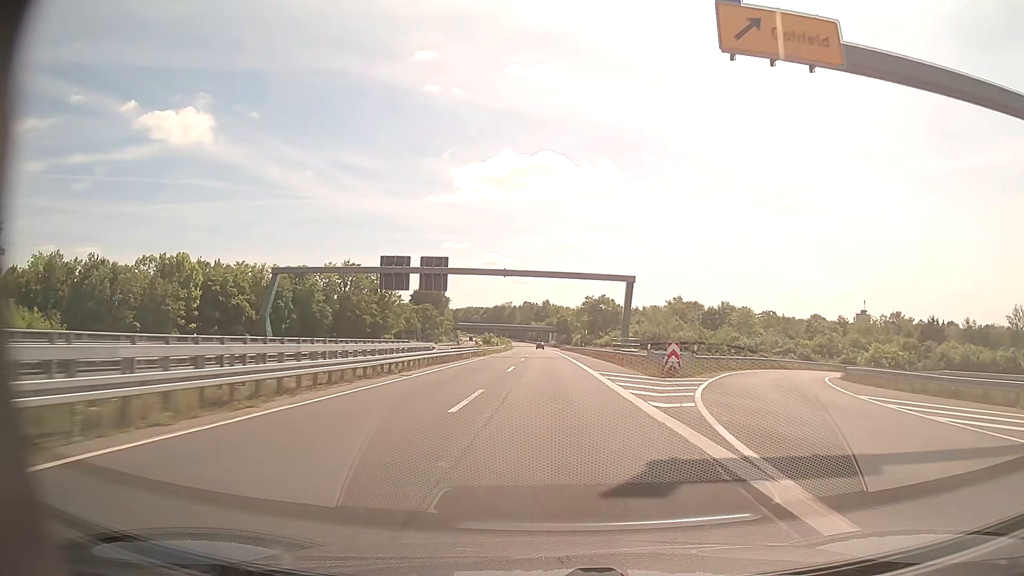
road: trunk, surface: asphalt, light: Day
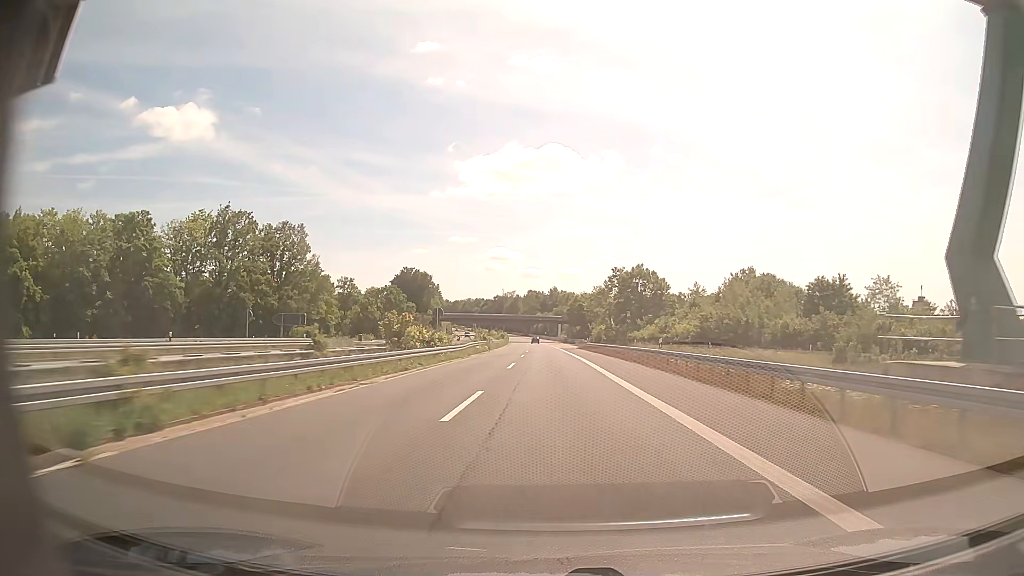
(+0.1, +57.6) m; 0°
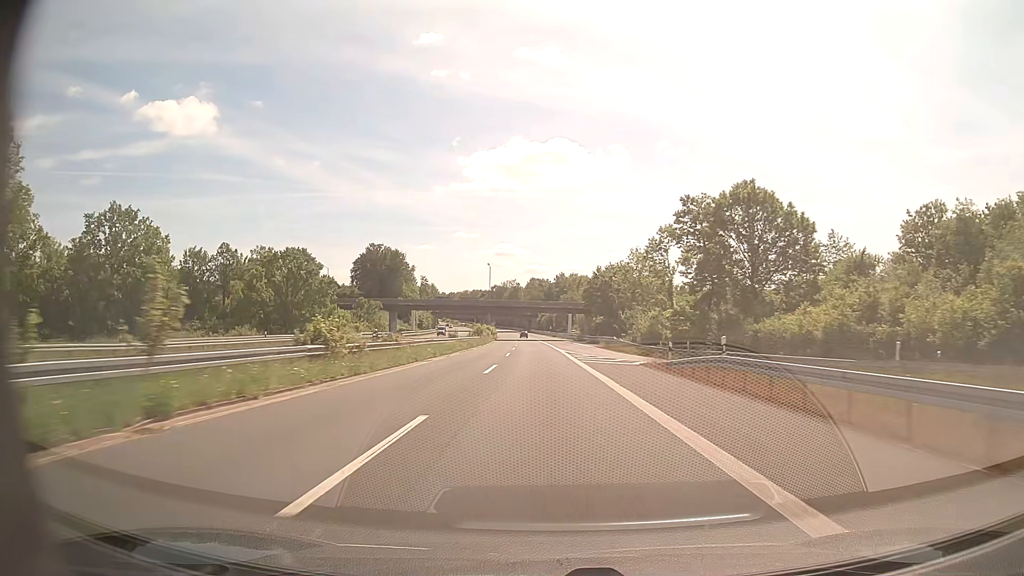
(-0.1, +61.5) m; -1°
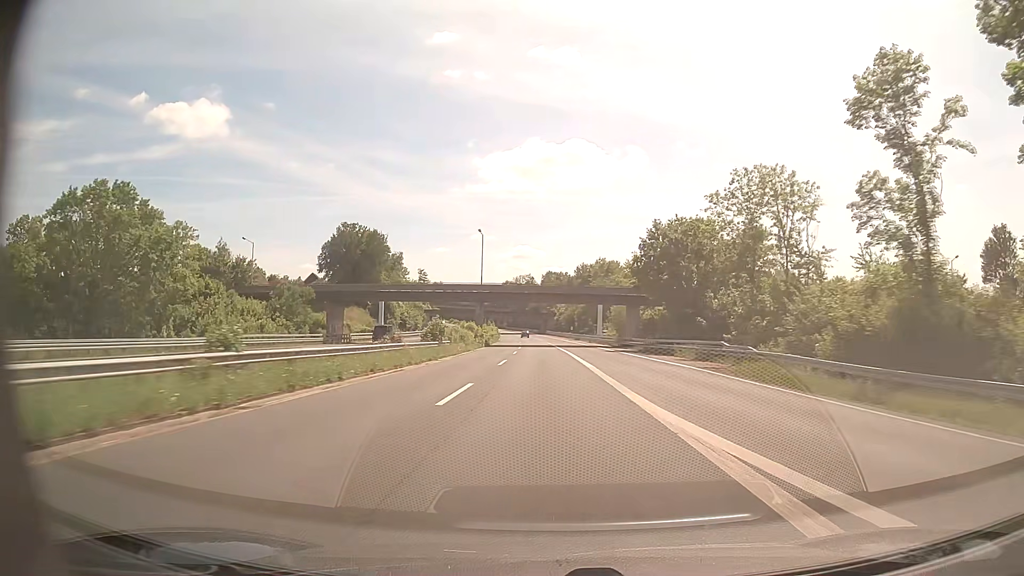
(-0.5, +47.1) m; -1°
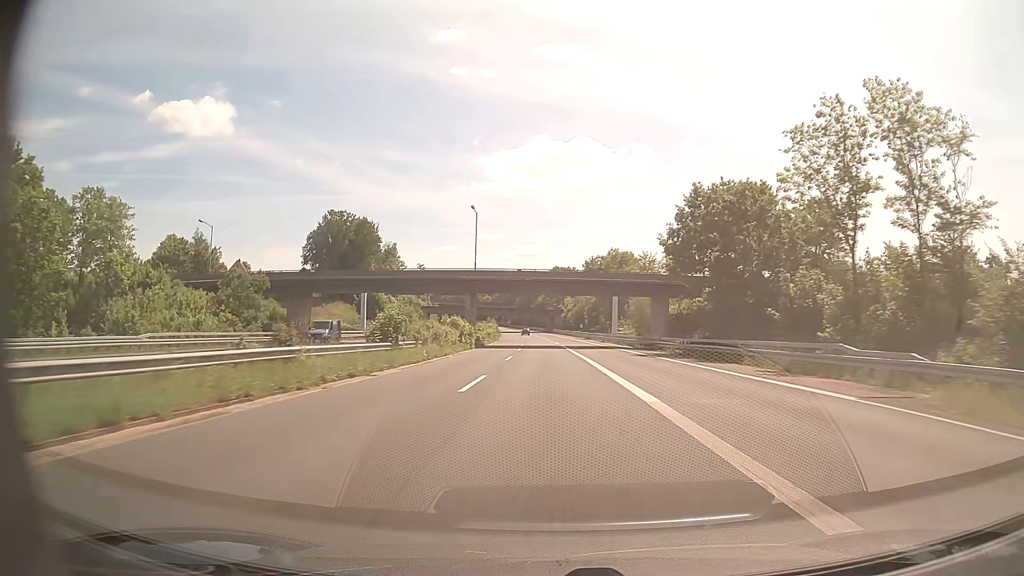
(-0.1, +15.8) m; -1°
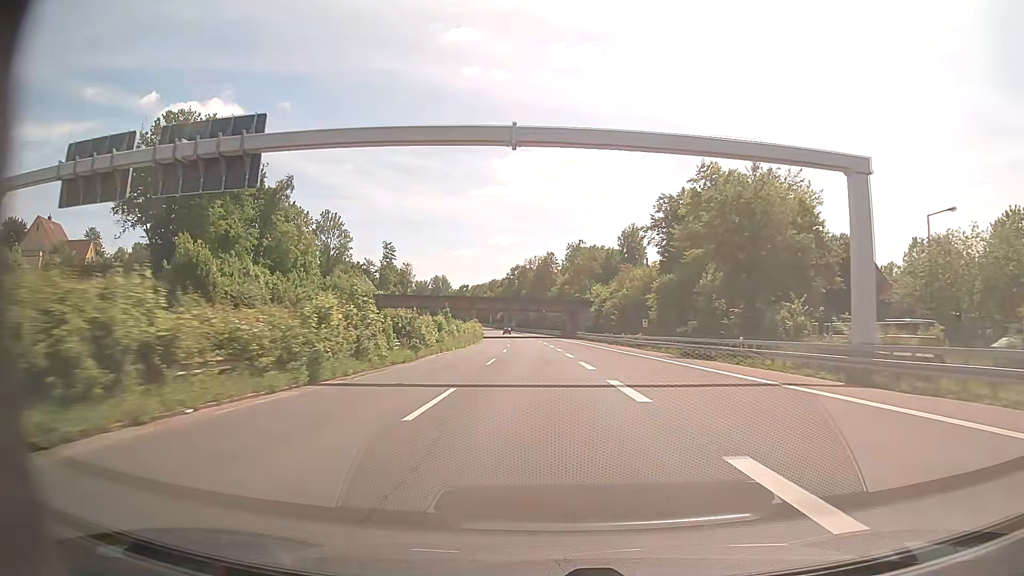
(-0.7, +79.2) m; -1°
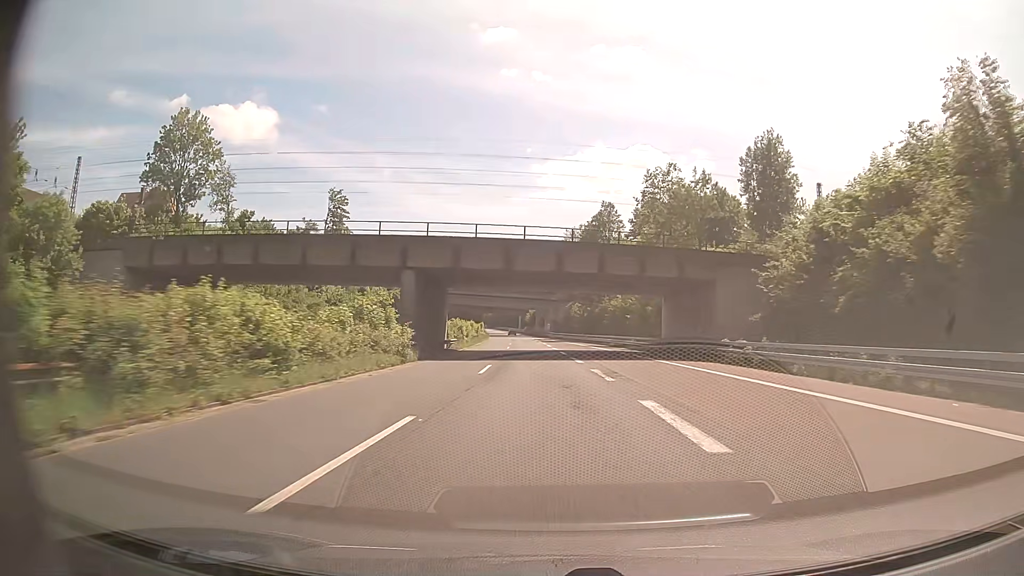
(-2.4, +79.3) m; -4°
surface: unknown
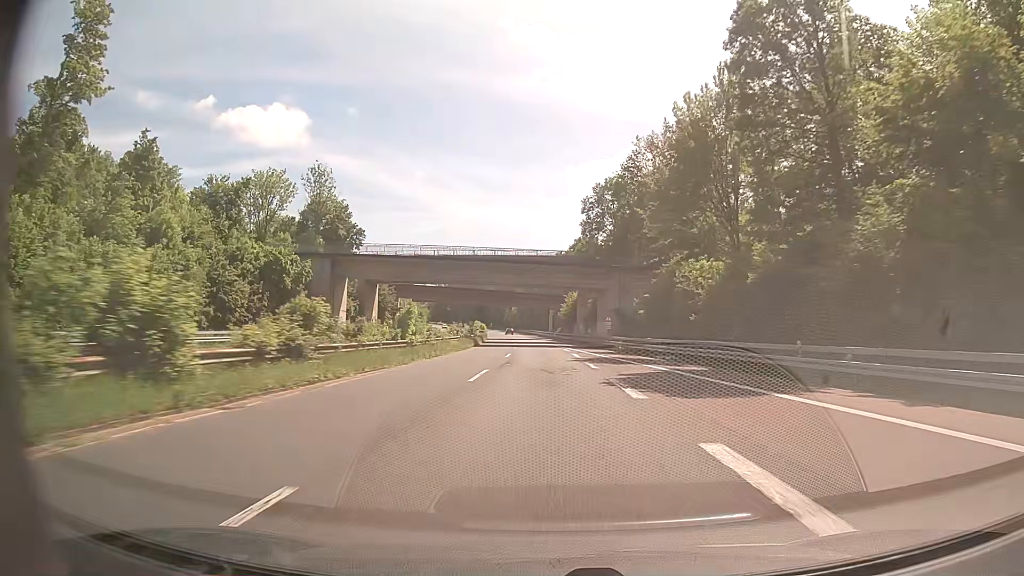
(-1.9, +79.1) m; -3°
(0, +10) (0, +20) (0, +30) (-1, +40) (-1, +50) (-1, +60) (-2, +70) (-2, +80) (-3, +90) (-3, +100) m
